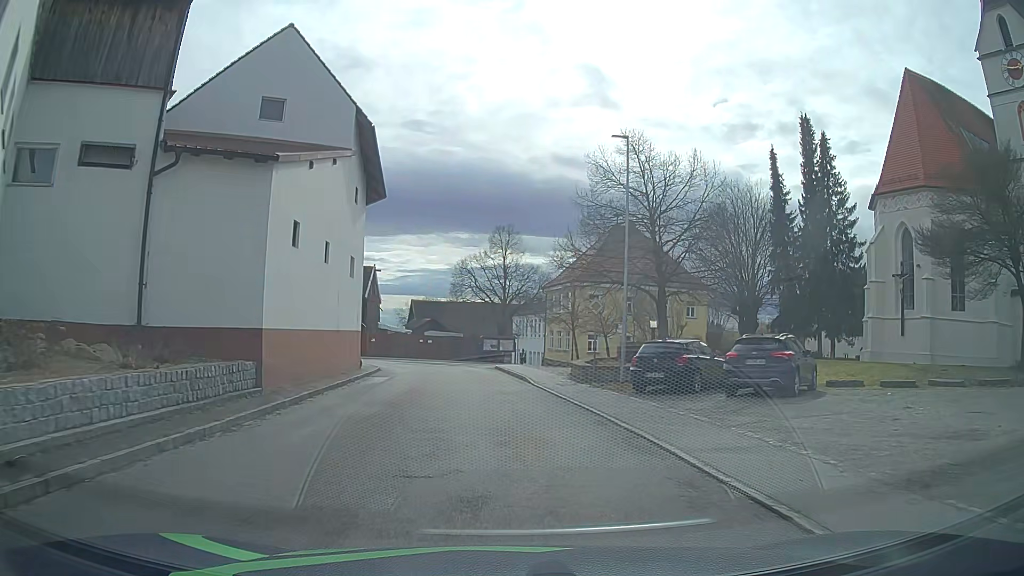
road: tertiary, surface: asphalt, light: Day
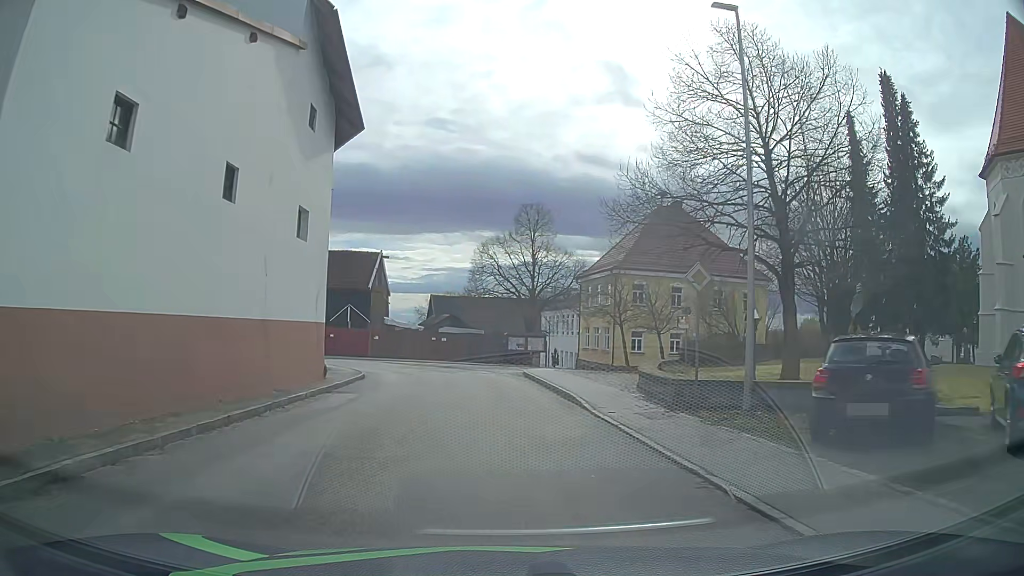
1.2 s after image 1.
(-0.3, +9.6) m; -3°
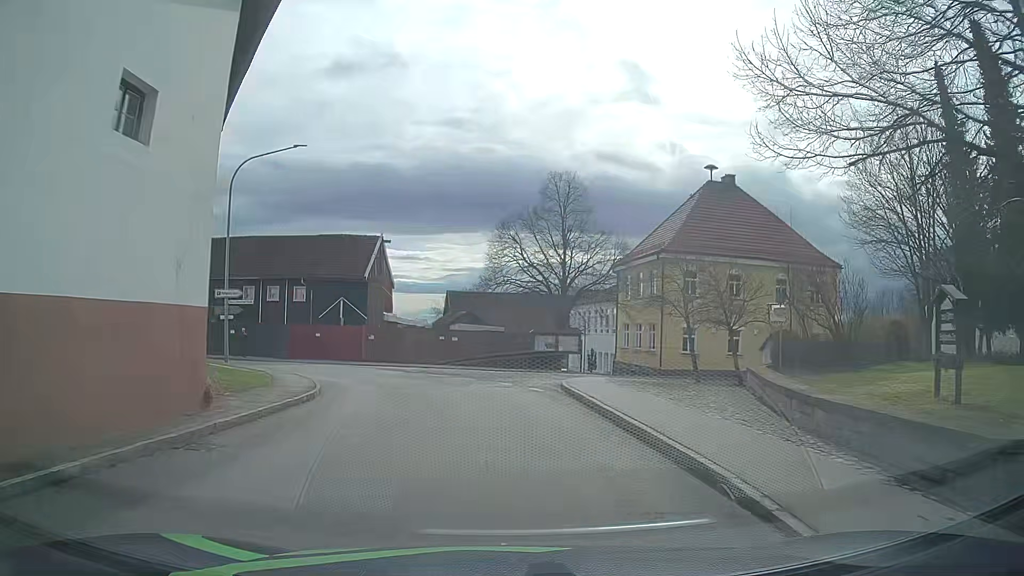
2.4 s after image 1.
(-0.2, +9.4) m; -2°
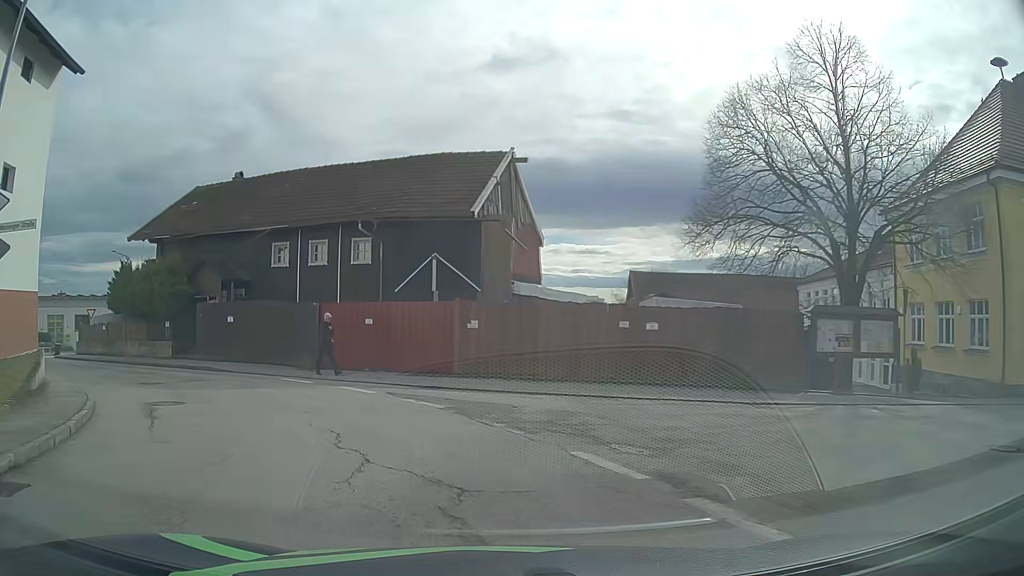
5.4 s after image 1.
(-1.3, +21.2) m; -15°
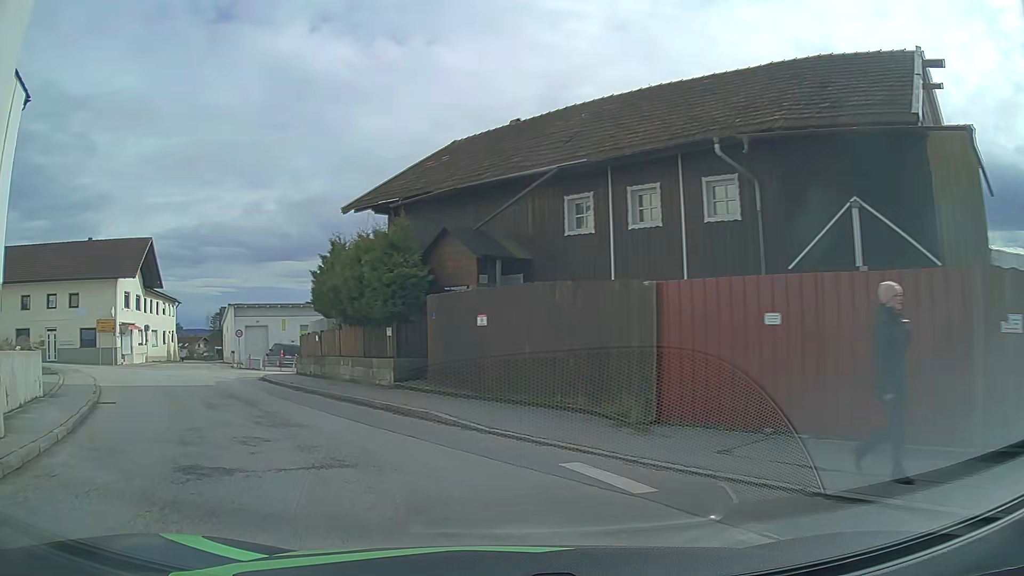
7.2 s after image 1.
(-2.6, +11.3) m; -27°
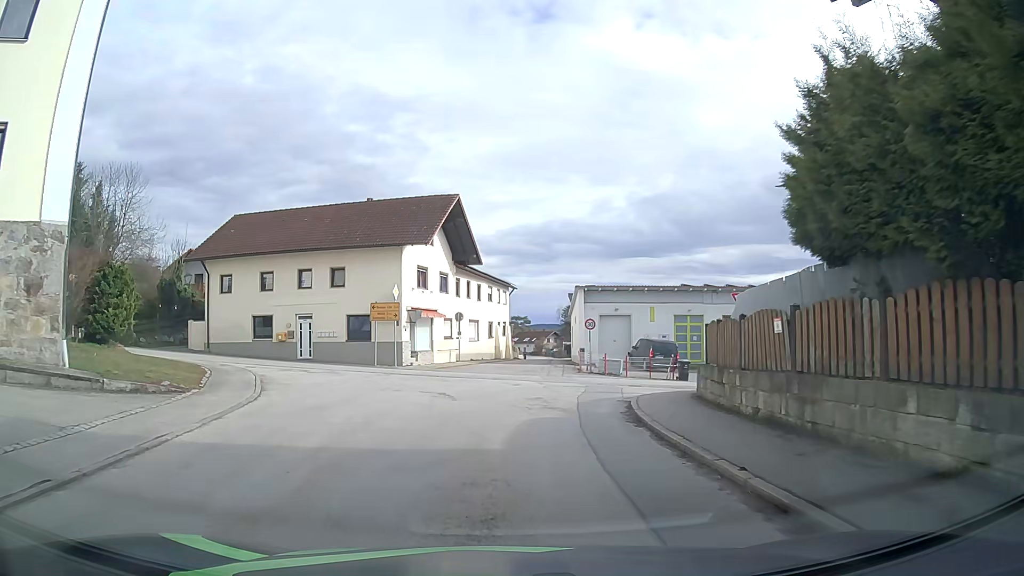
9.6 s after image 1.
(-4.8, +14.2) m; -31°
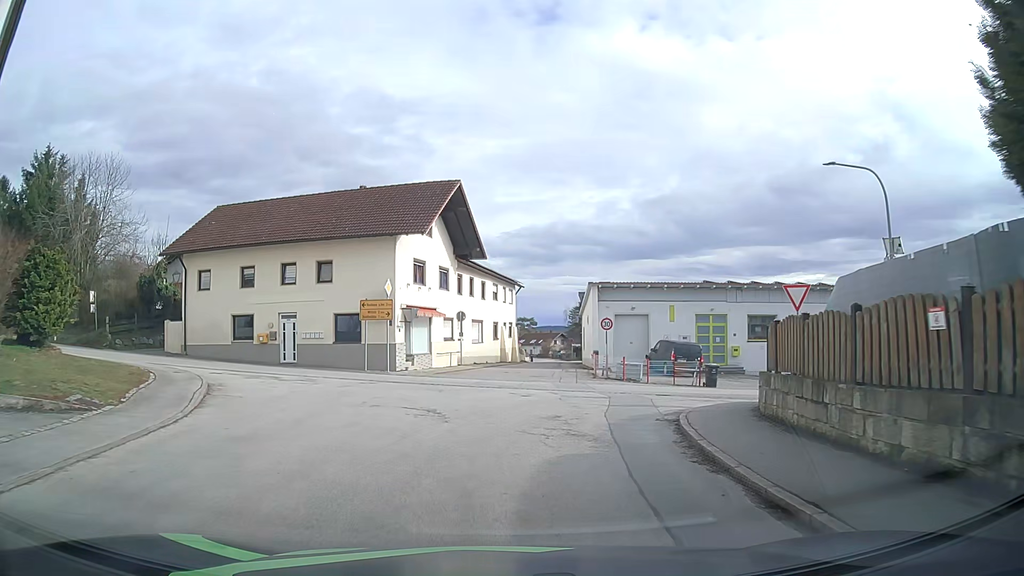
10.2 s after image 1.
(0.0, +3.9) m; -1°
(0, +10) (+3, +19) (+11, +26) (+21, +28) (+31, +29) (+40, +30) (+50, +31) (+60, +31) (+70, +30) (+80, +30) m
